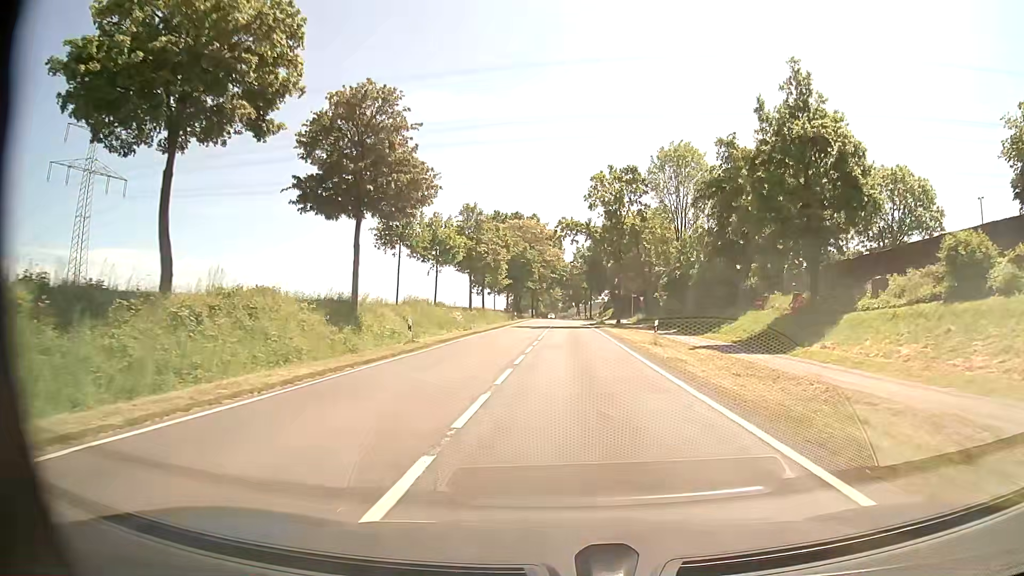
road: tertiary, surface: asphalt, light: Day
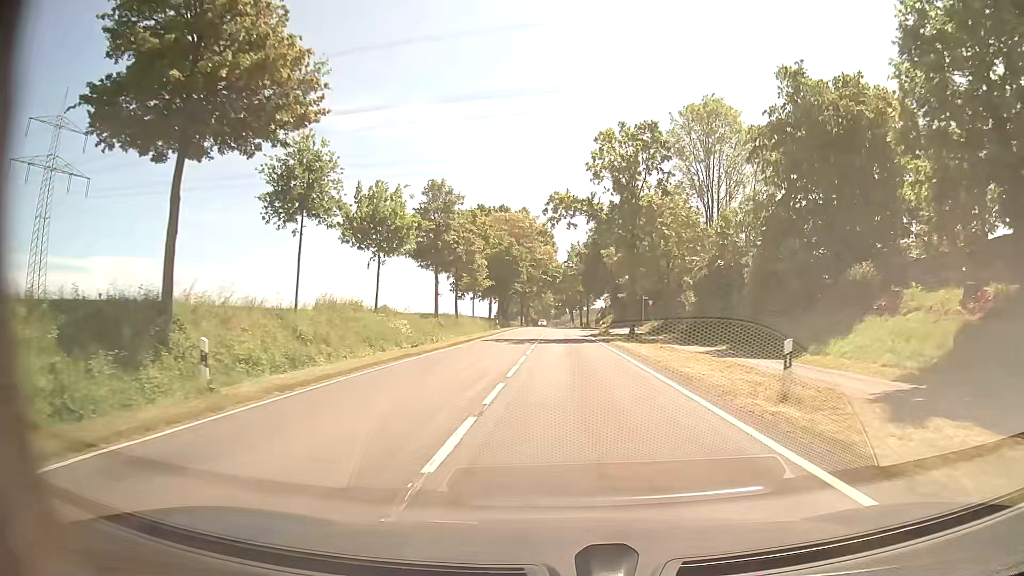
(+0.2, +15.6) m; +1°
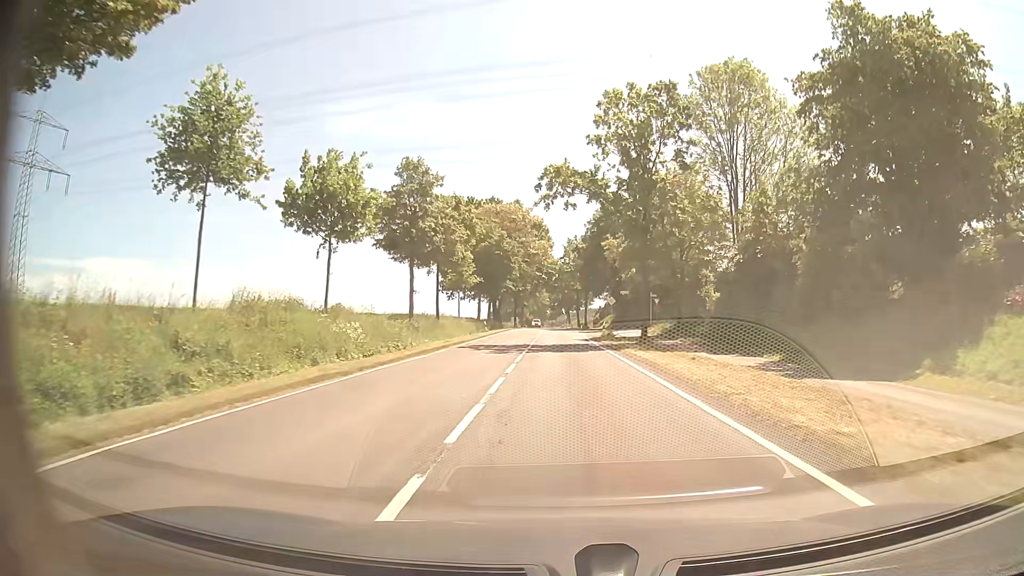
(0.0, +7.8) m; +1°
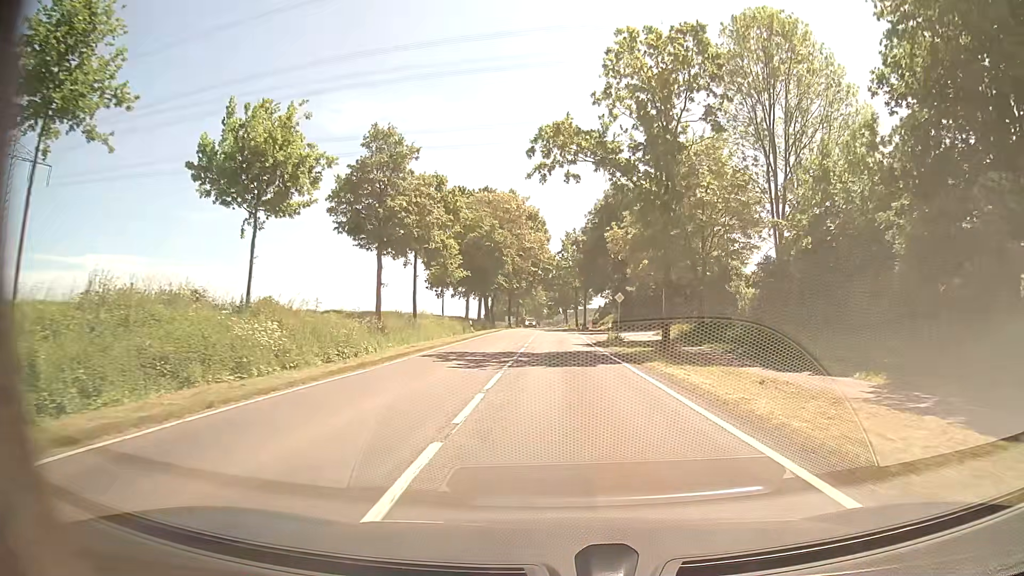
(0.0, +7.8) m; 0°
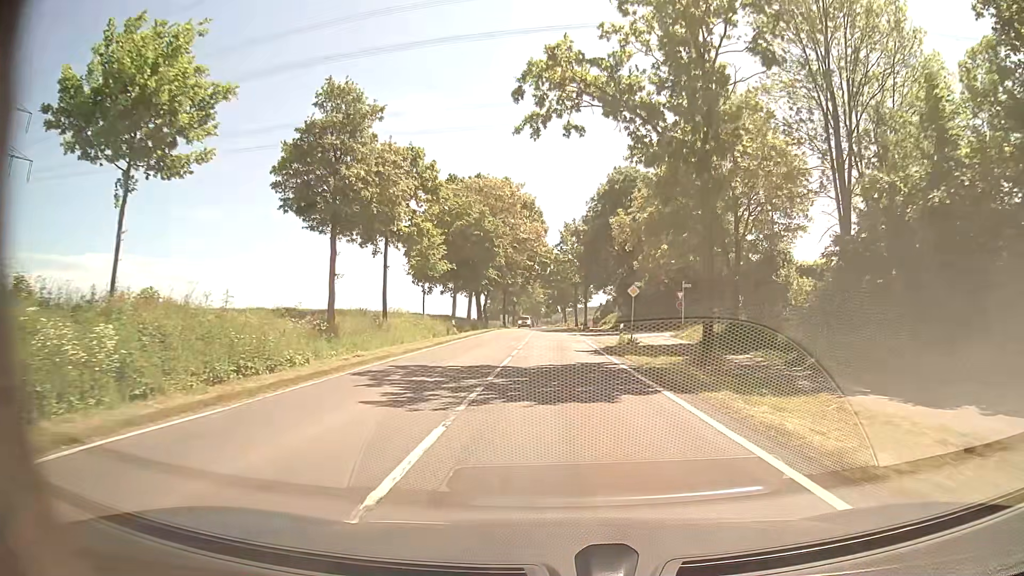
(0.0, +7.8) m; 0°
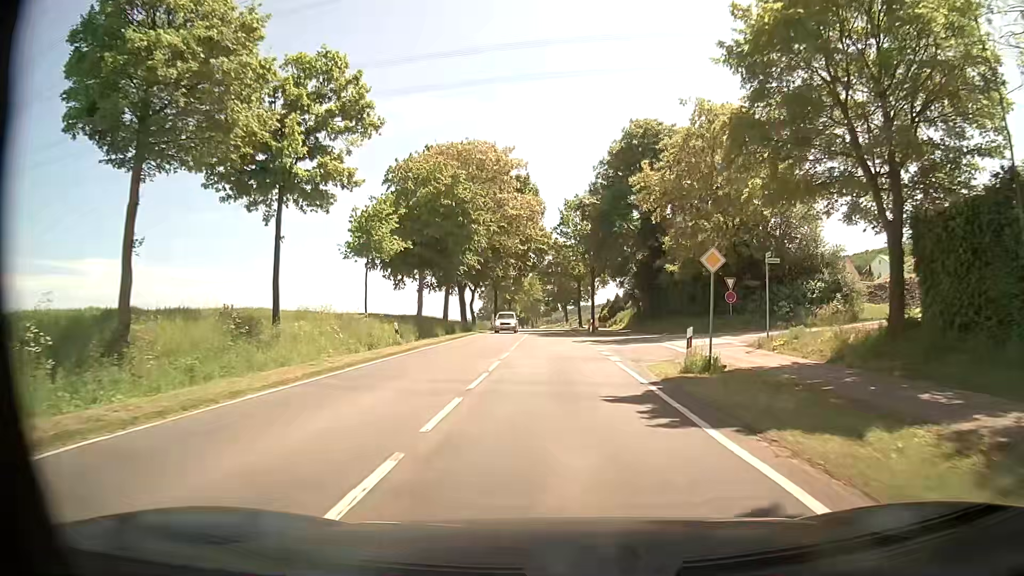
(+0.1, +15.7) m; 0°
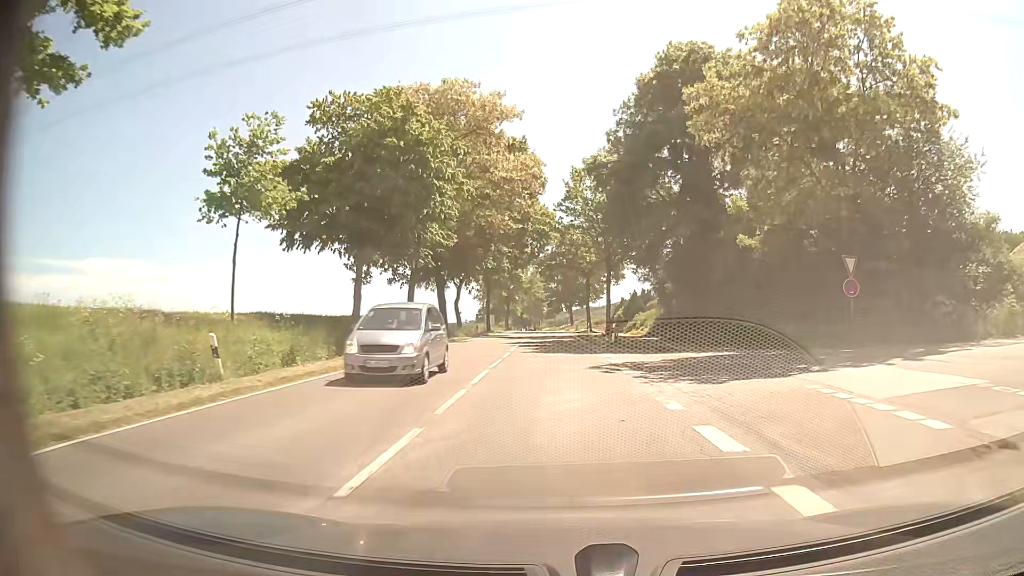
(0.0, +15.8) m; 0°
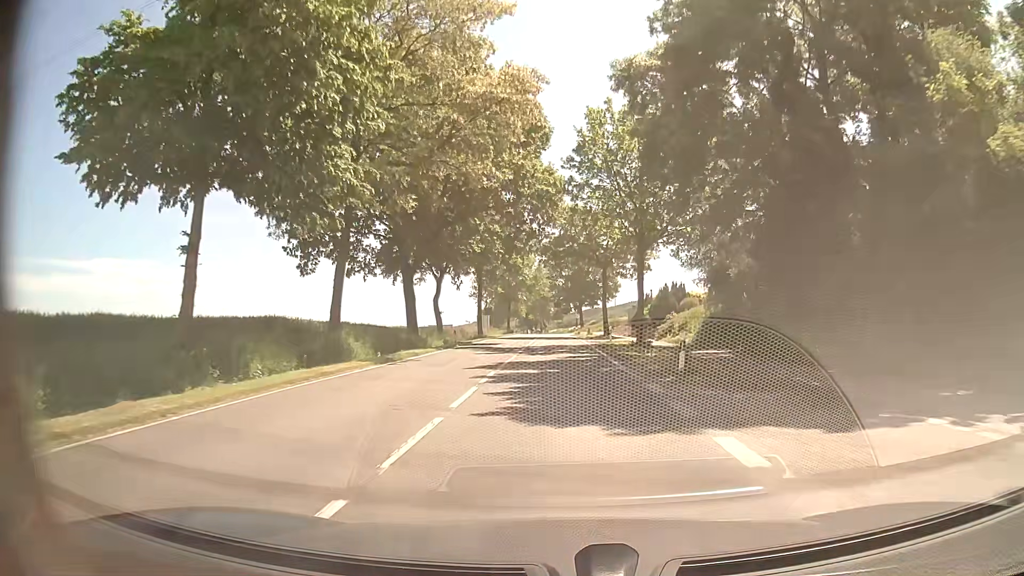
(0.0, +15.8) m; -1°
(0, +10) (0, +20) (0, +30) (0, +40) (0, +50) (0, +60) (0, +70) (0, +80) (0, +90) (0, +100) m
